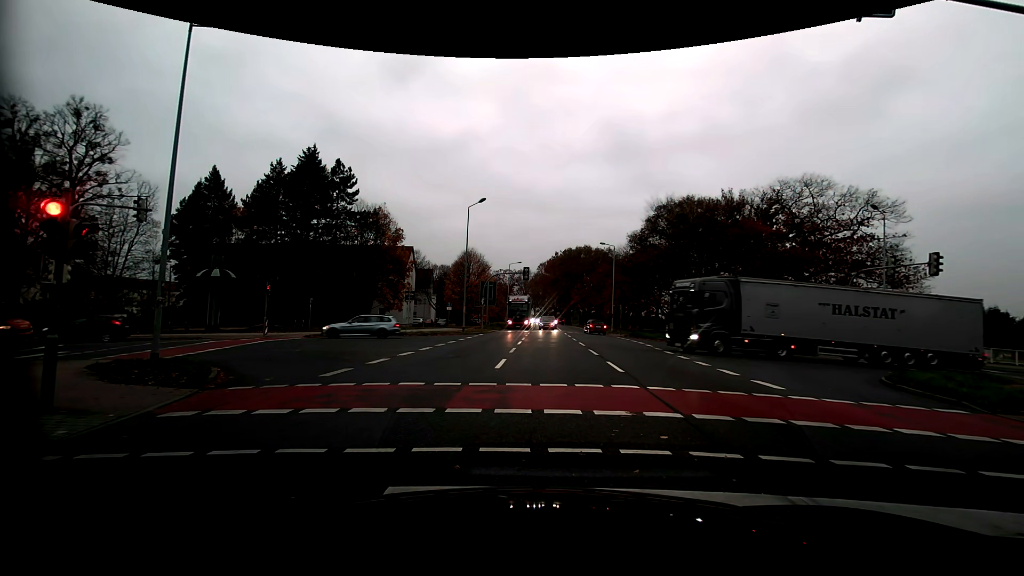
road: primary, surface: asphalt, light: Day
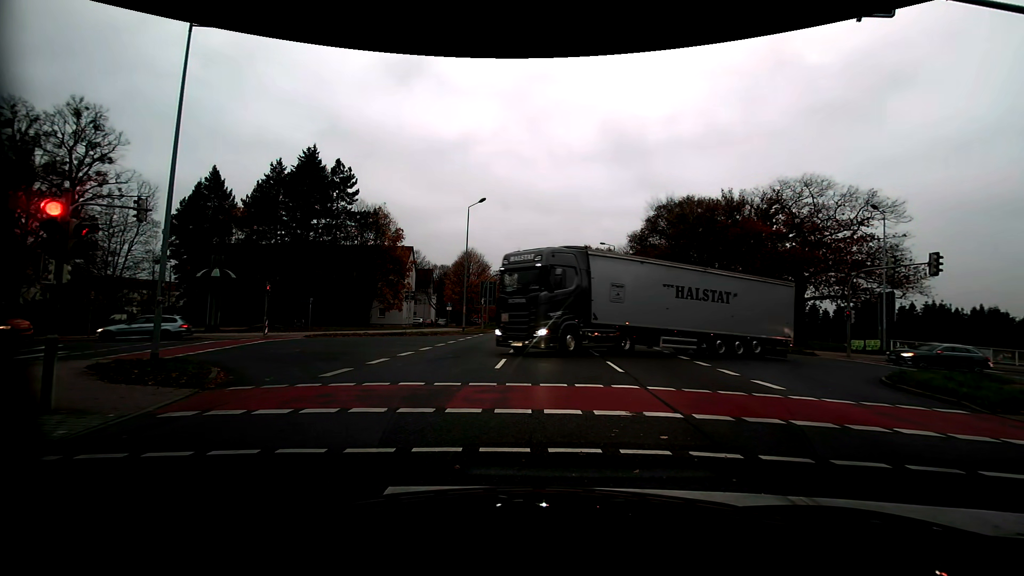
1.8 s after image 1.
(0.0, 0.0) m; 0°
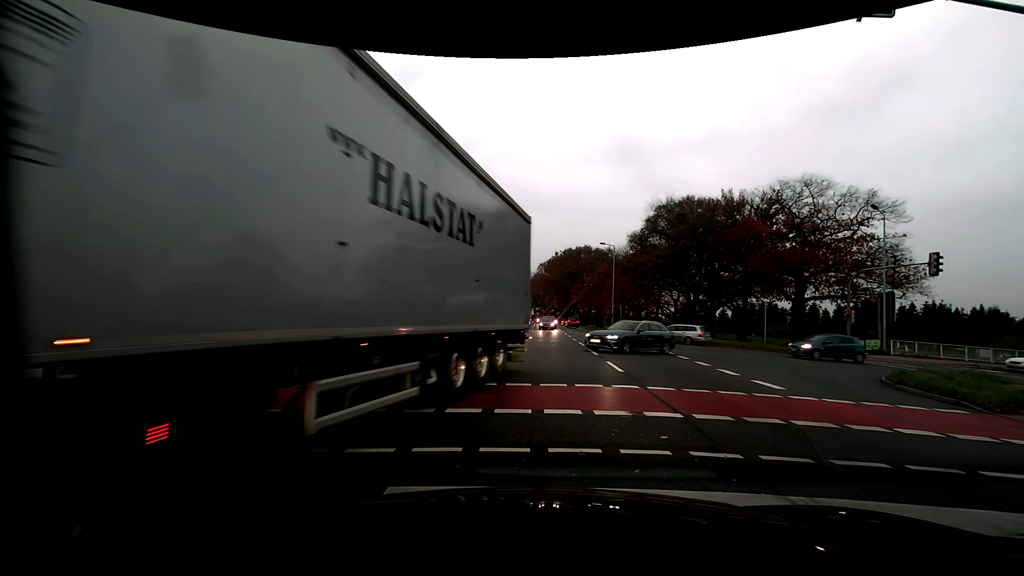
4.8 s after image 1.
(0.0, 0.0) m; 0°
(0, +10) (+1, +20) (-2, +29) (-12, +31) (-22, +29) (-31, +26) (-41, +23) (-50, +19) (-59, +15) (-69, +12) m
